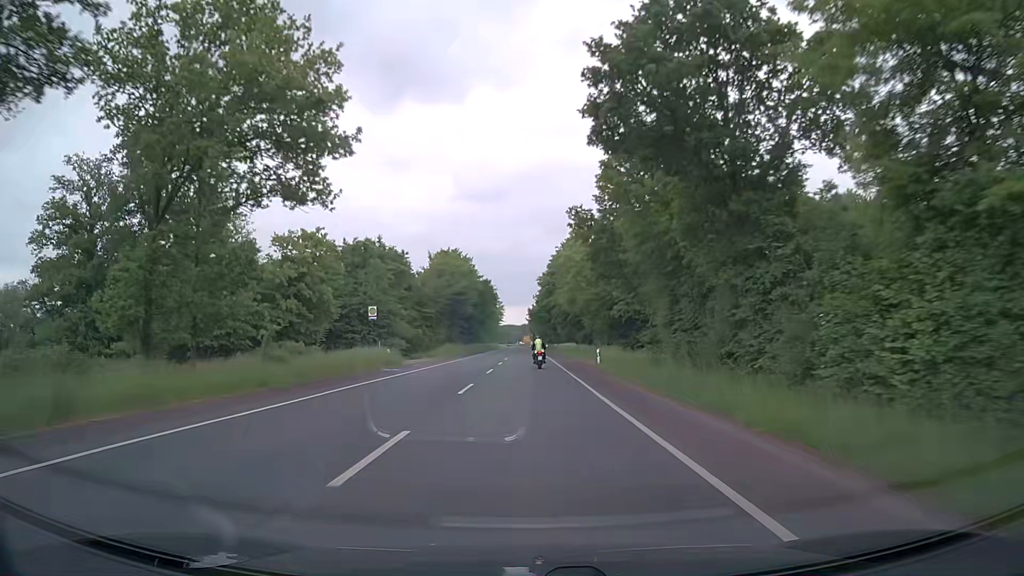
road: secondary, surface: asphalt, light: Day
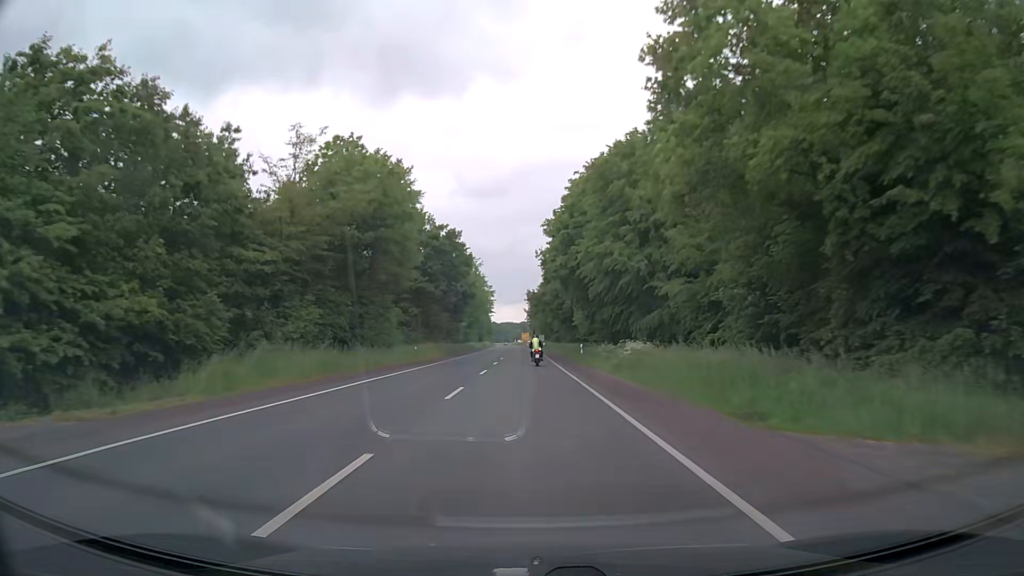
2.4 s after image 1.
(+0.1, +49.2) m; 0°
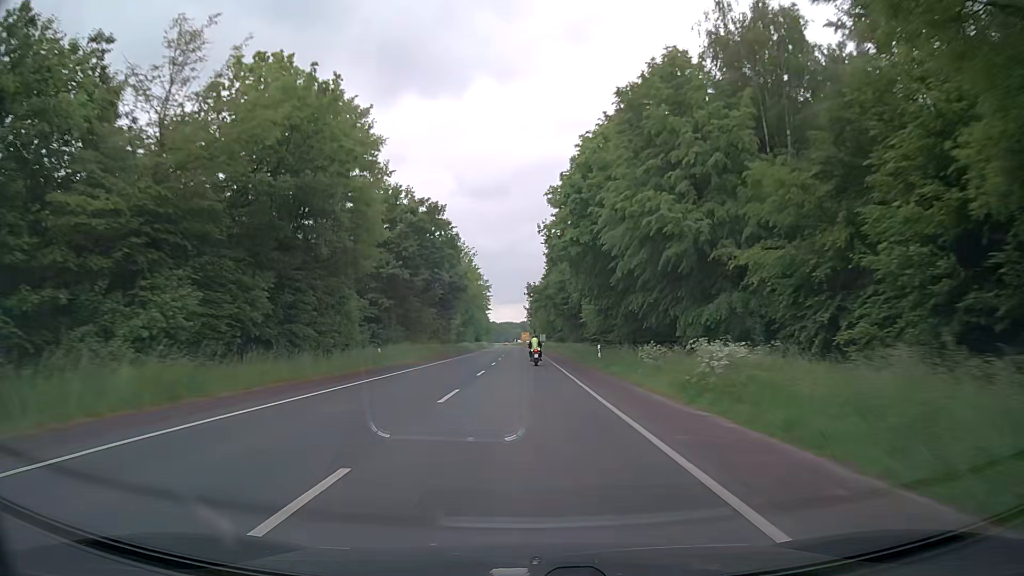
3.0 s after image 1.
(+0.1, +12.6) m; 0°
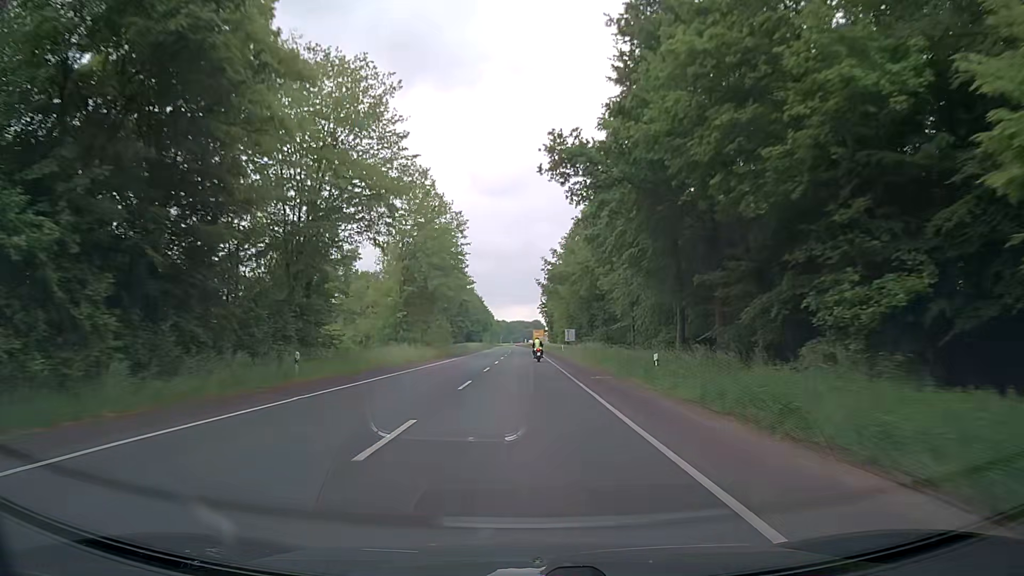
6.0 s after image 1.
(-0.7, +65.9) m; -1°
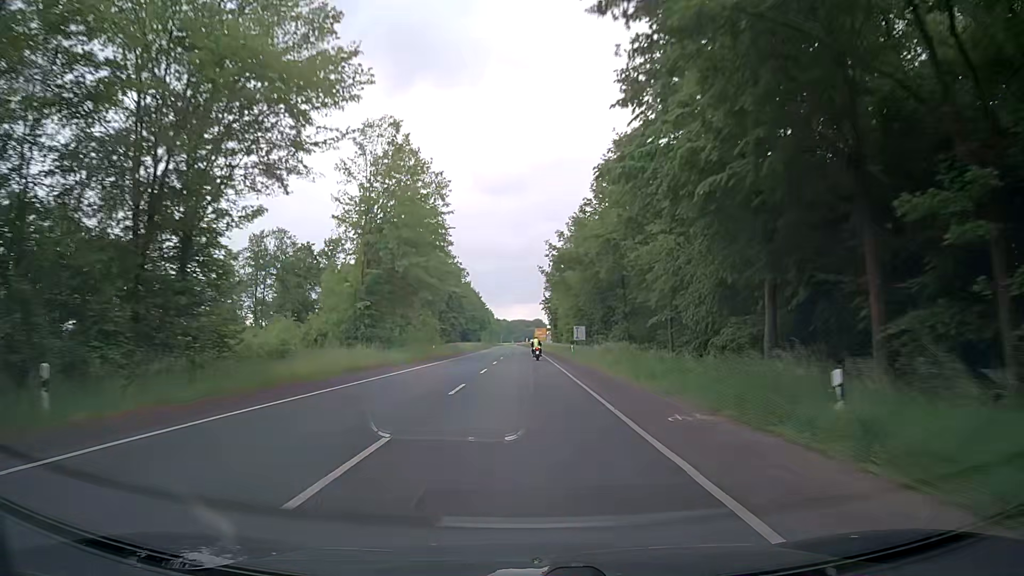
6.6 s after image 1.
(0.0, +13.9) m; 0°
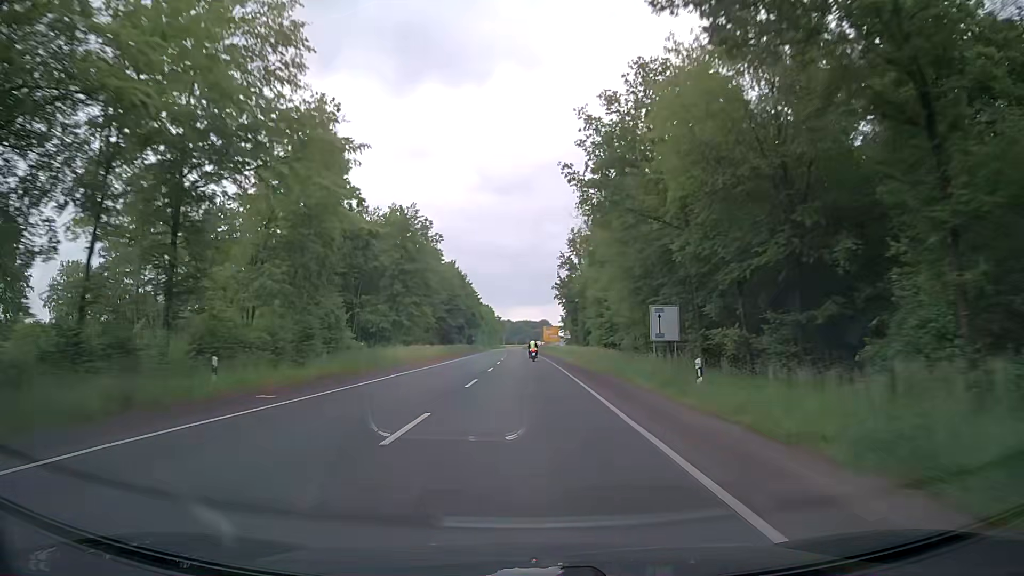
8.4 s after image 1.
(-0.4, +43.4) m; -1°
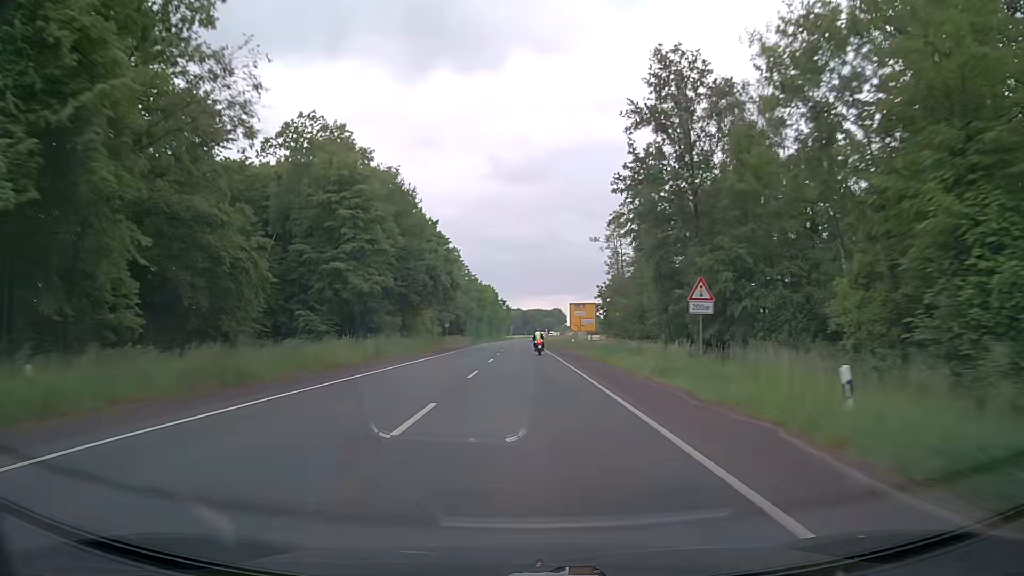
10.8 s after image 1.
(-0.4, +58.0) m; -1°
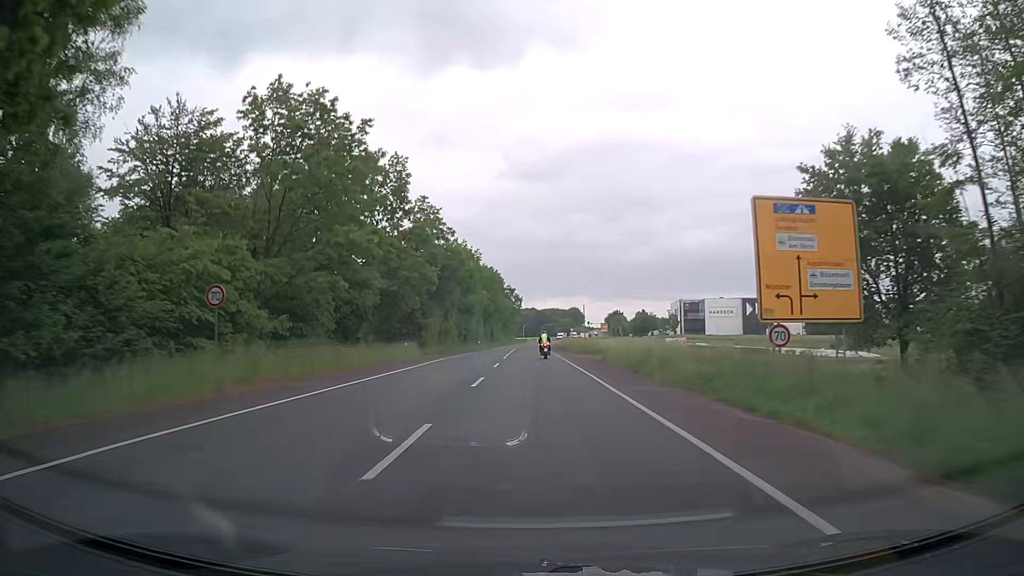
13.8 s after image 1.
(-0.4, +60.3) m; -1°
(0, +10) (0, +20) (0, +30) (0, +40) (0, +50) (0, +60) (0, +70) (0, +80) (0, +90) (0, +100) m
